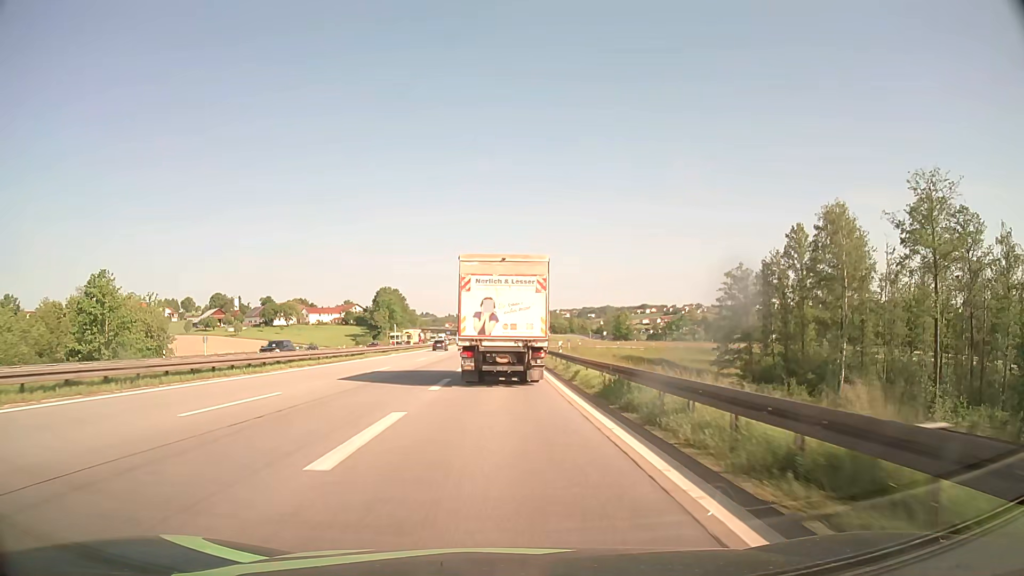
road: motorway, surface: asphalt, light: Day
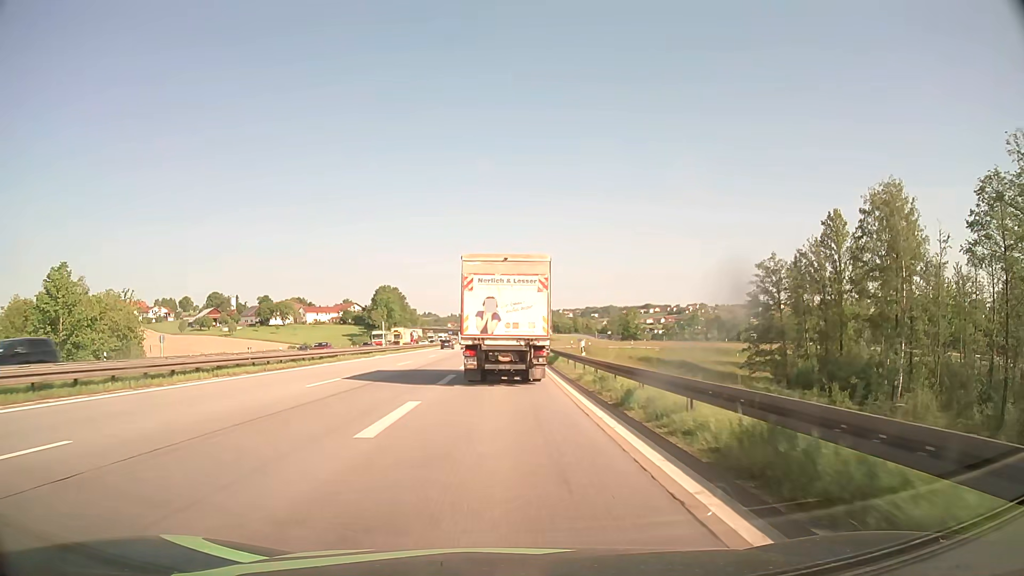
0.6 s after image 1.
(0.0, +9.6) m; 0°
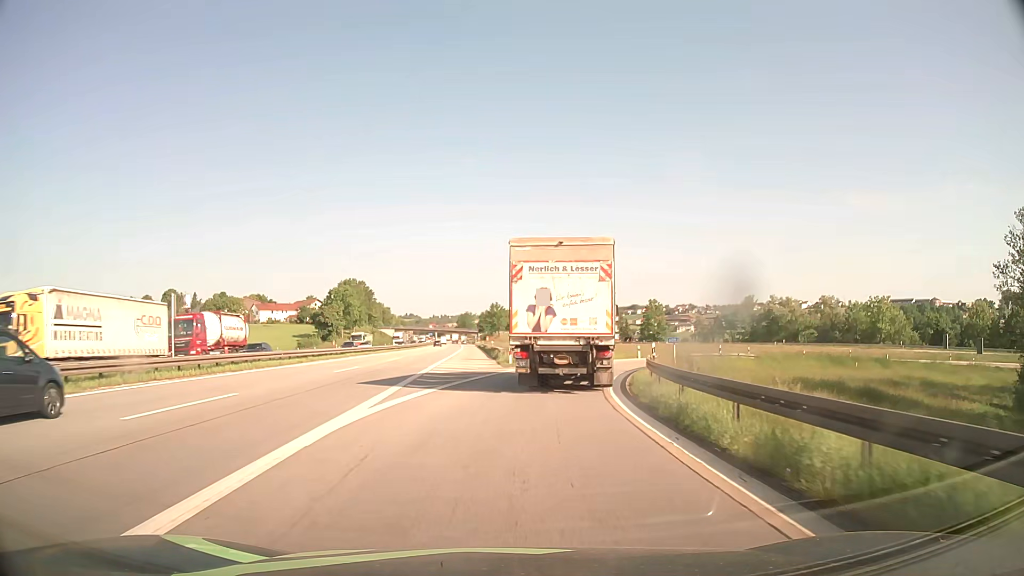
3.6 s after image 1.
(0.0, +45.0) m; +1°
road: motorway_link
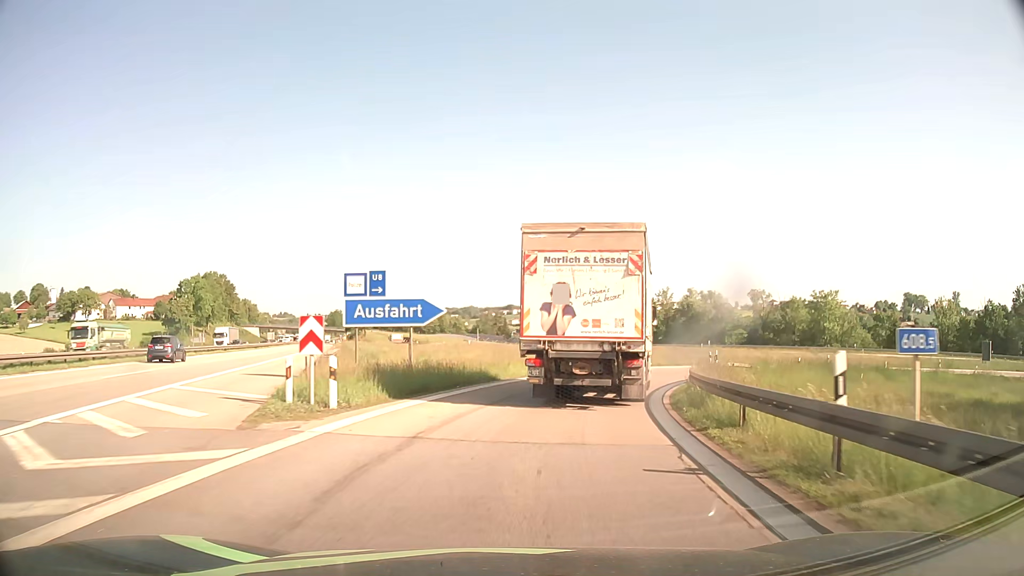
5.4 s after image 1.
(+1.7, +23.5) m; +10°
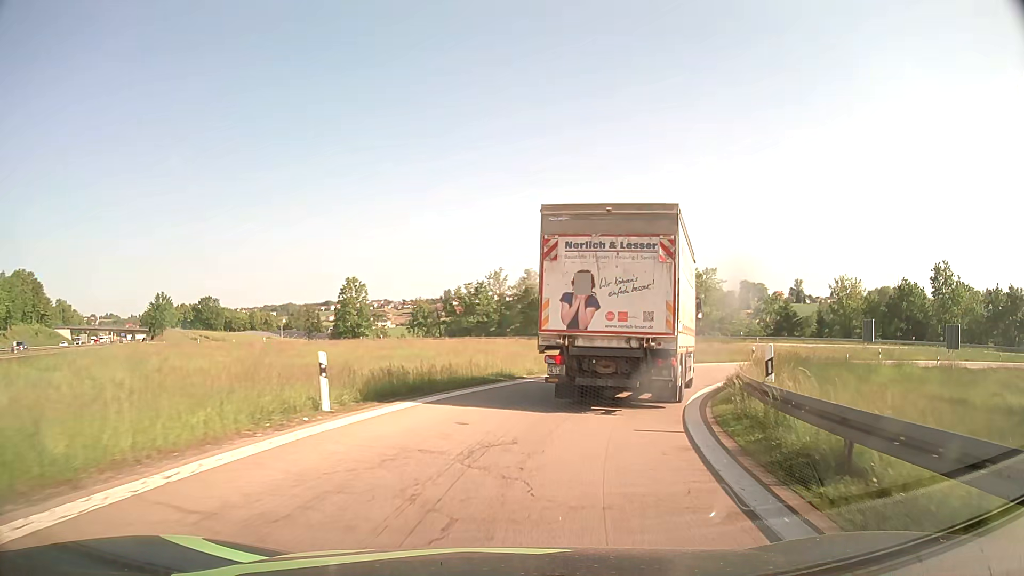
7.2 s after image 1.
(+2.6, +20.6) m; +15°
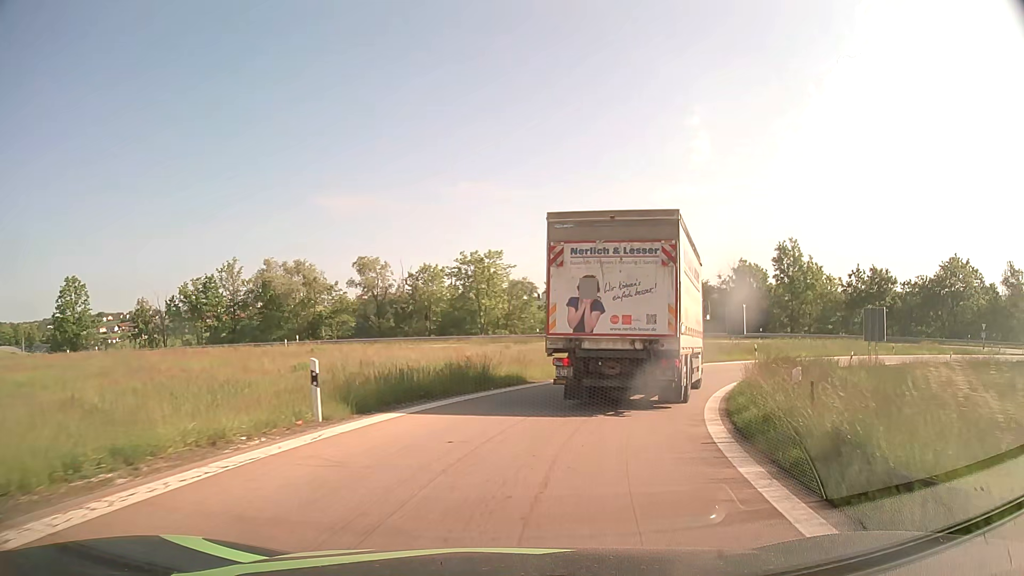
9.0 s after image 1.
(+3.1, +18.6) m; +20°
(+1, +10) (+4, +20) (+8, +29) (+14, +37) (+21, +43) (+30, +48) (+39, +52) (+49, +53) (+59, +53) (+69, +50) m
